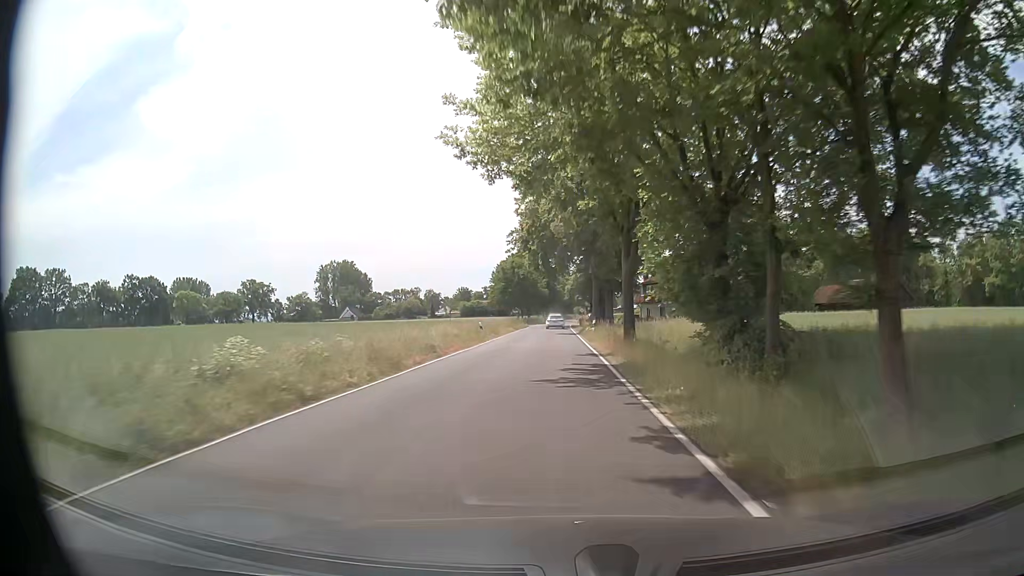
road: secondary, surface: asphalt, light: Day
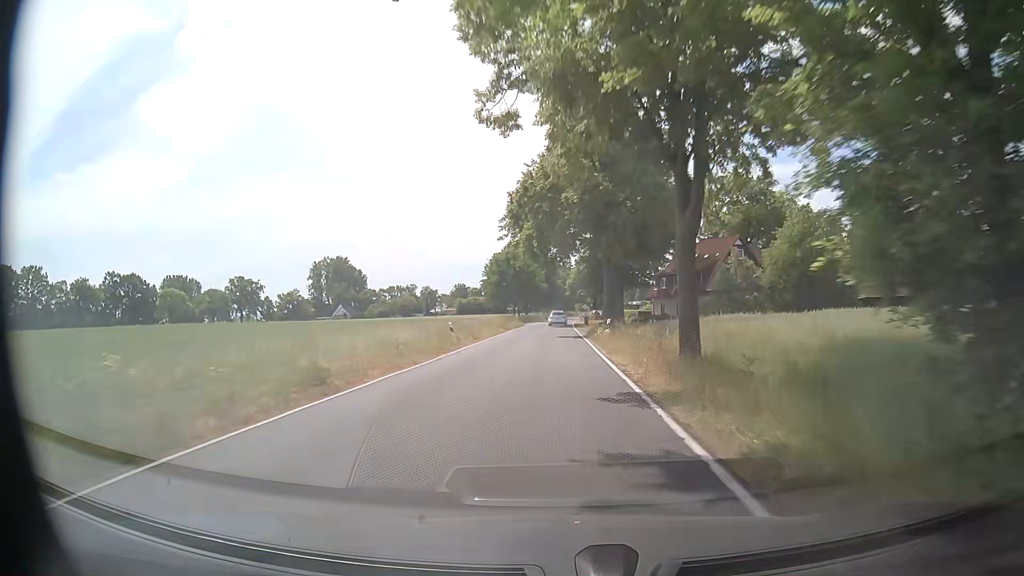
(0.0, +12.1) m; 0°
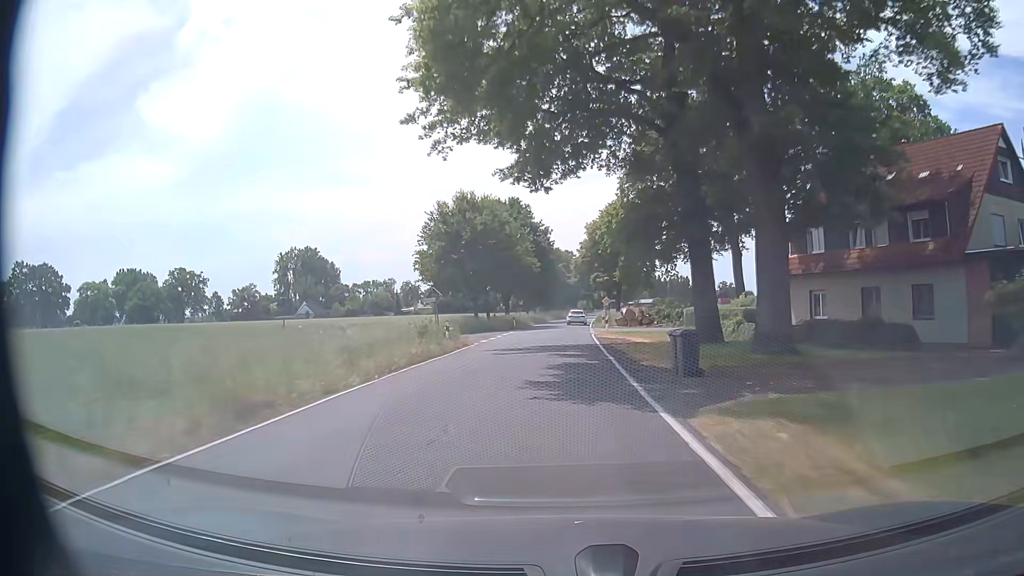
(-0.3, +48.3) m; 0°
(0, +10) (0, +20) (0, +30) (+1, +40) (+1, +50) (+1, +60) (+2, +70) (+3, +80) (+3, +90) (+4, +100) m
